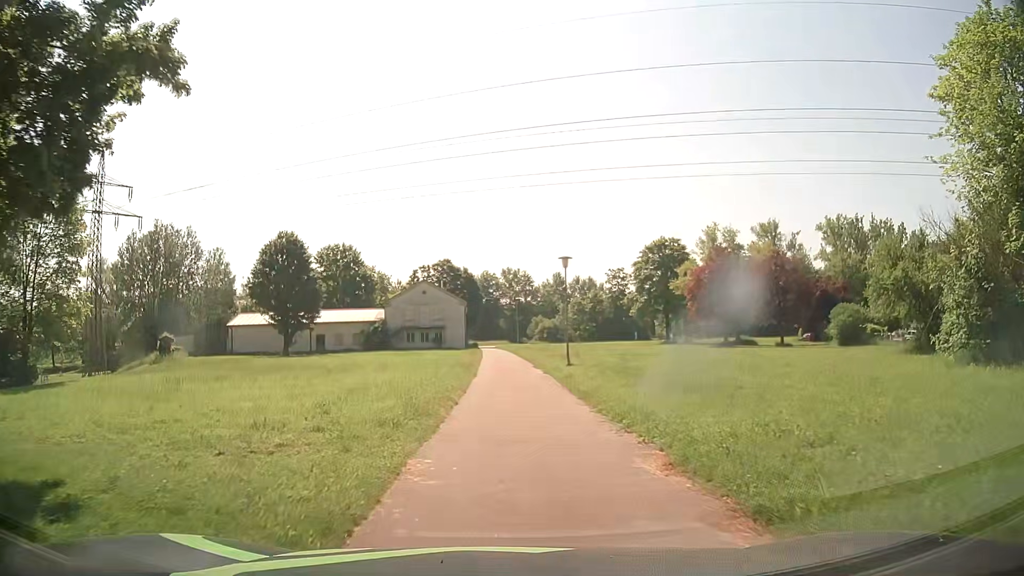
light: Day
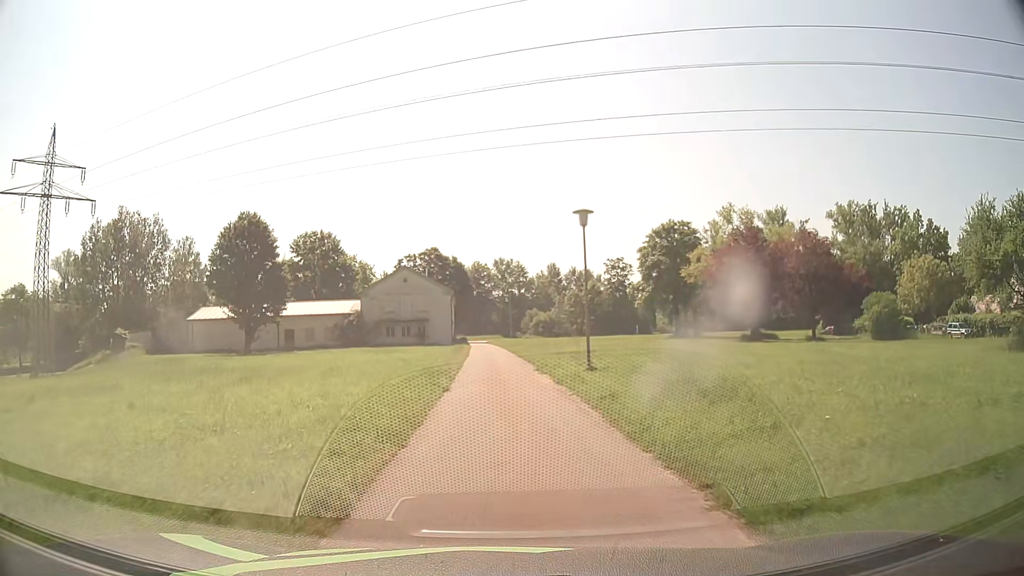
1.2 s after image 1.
(-0.1, +9.8) m; 0°
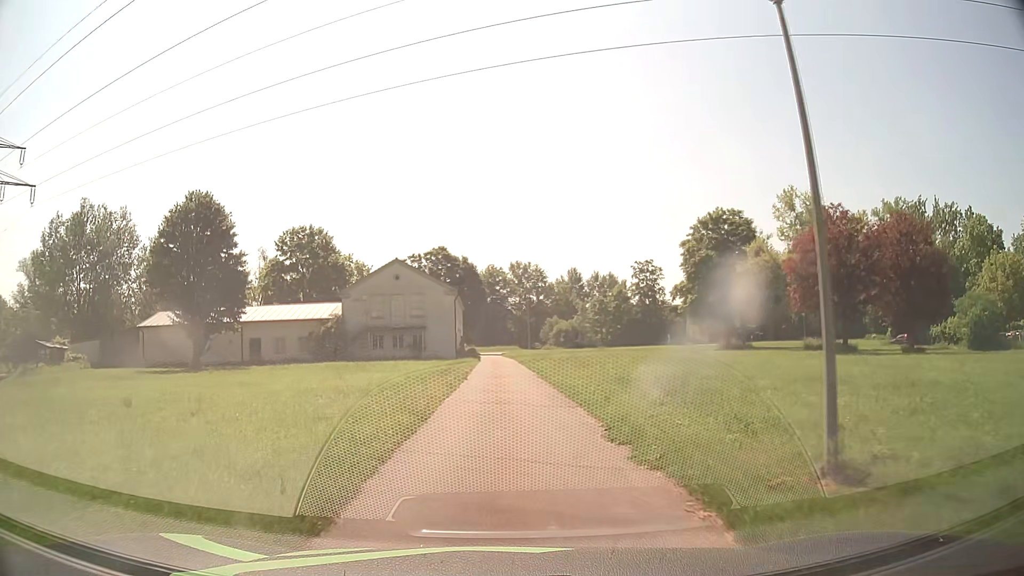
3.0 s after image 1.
(-0.1, +15.1) m; -2°
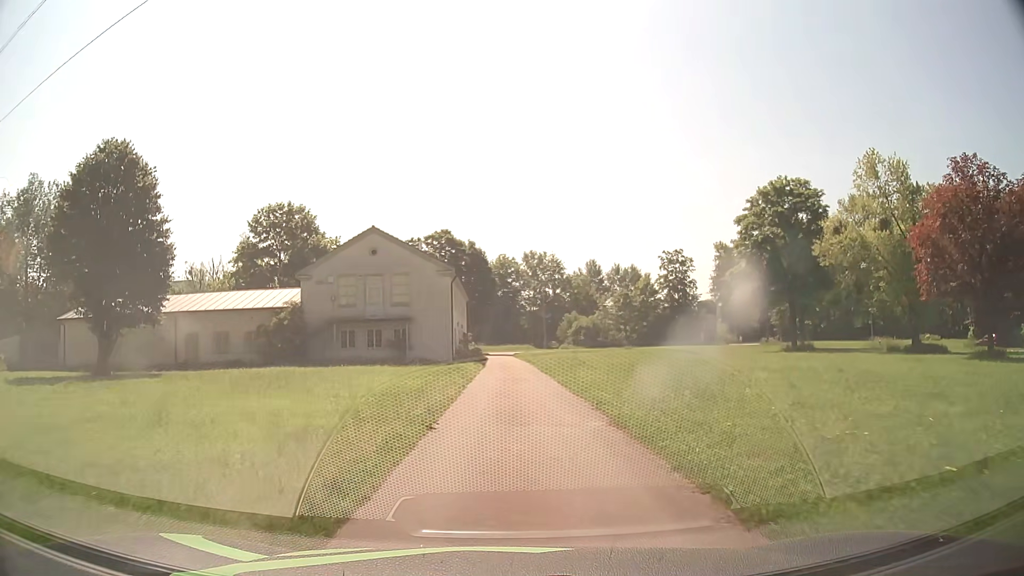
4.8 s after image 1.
(-0.2, +15.2) m; -1°
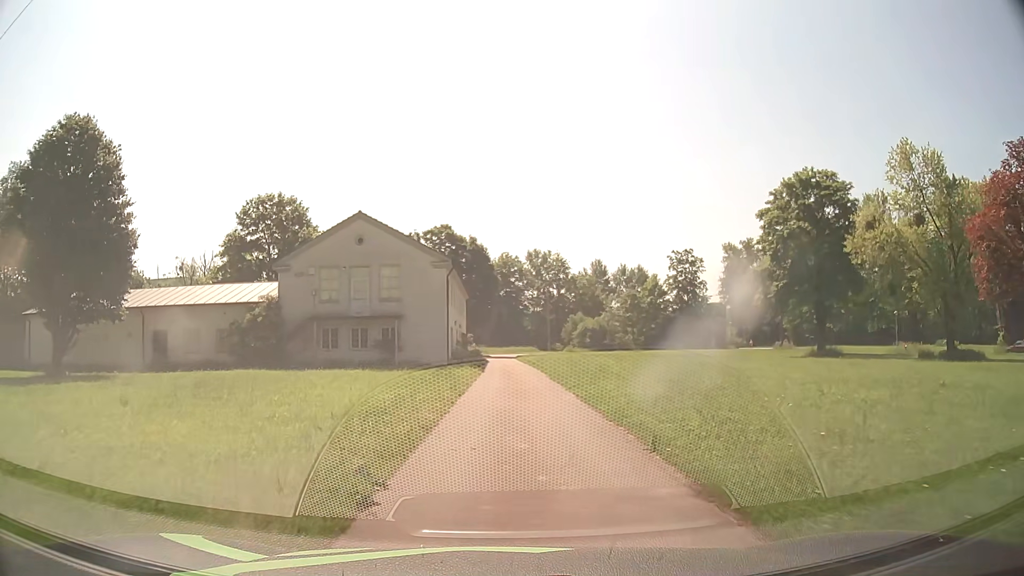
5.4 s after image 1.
(0.0, +5.0) m; 0°
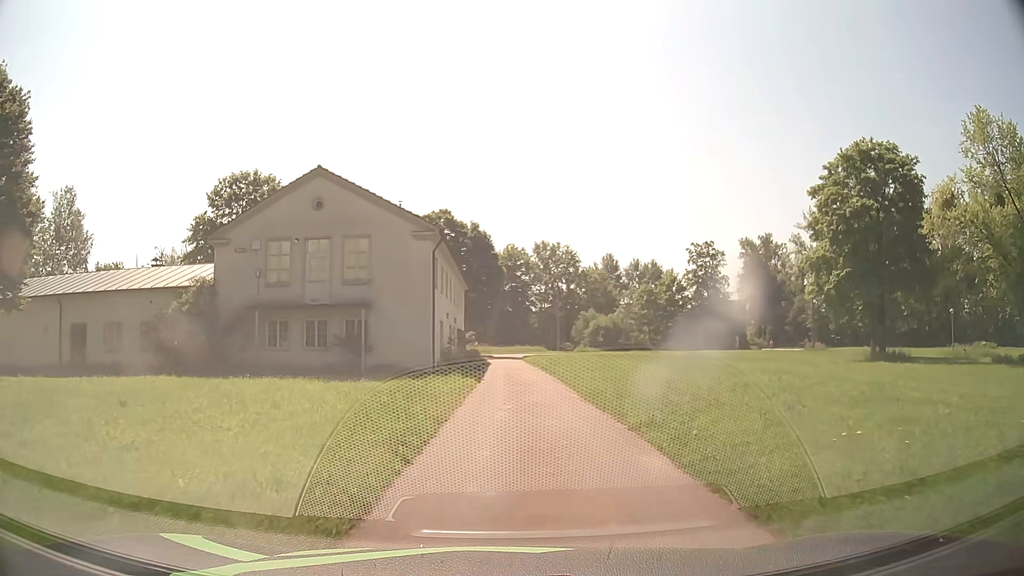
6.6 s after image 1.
(0.0, +9.6) m; -1°
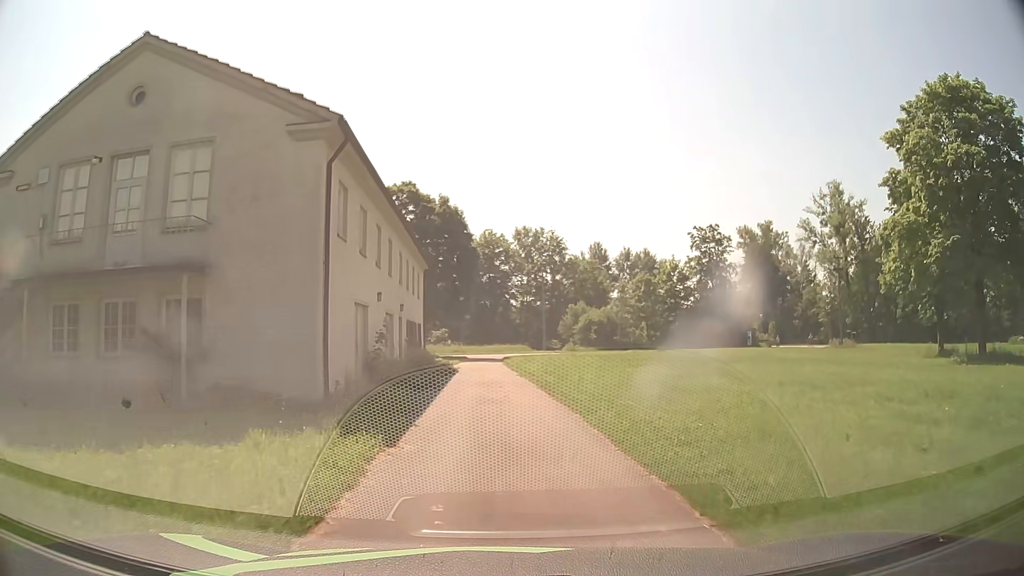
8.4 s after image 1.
(+0.4, +14.0) m; +2°
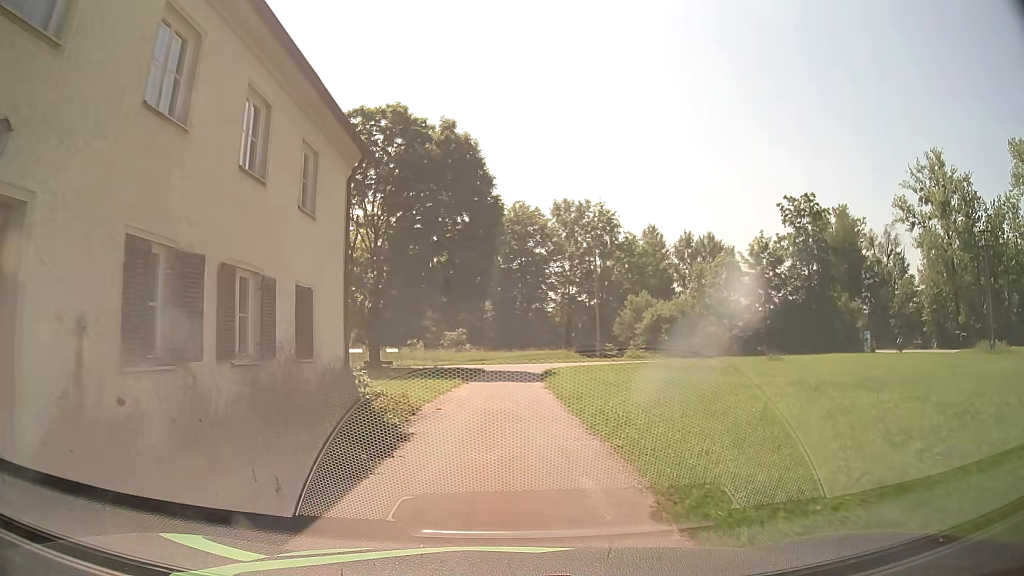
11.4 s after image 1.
(-0.4, +24.4) m; -3°
(0, +10) (0, +20) (0, +30) (+1, +40) (+4, +49) (+12, +55) (+21, +58) (+31, +61) (+41, +64) (+50, +66) m
